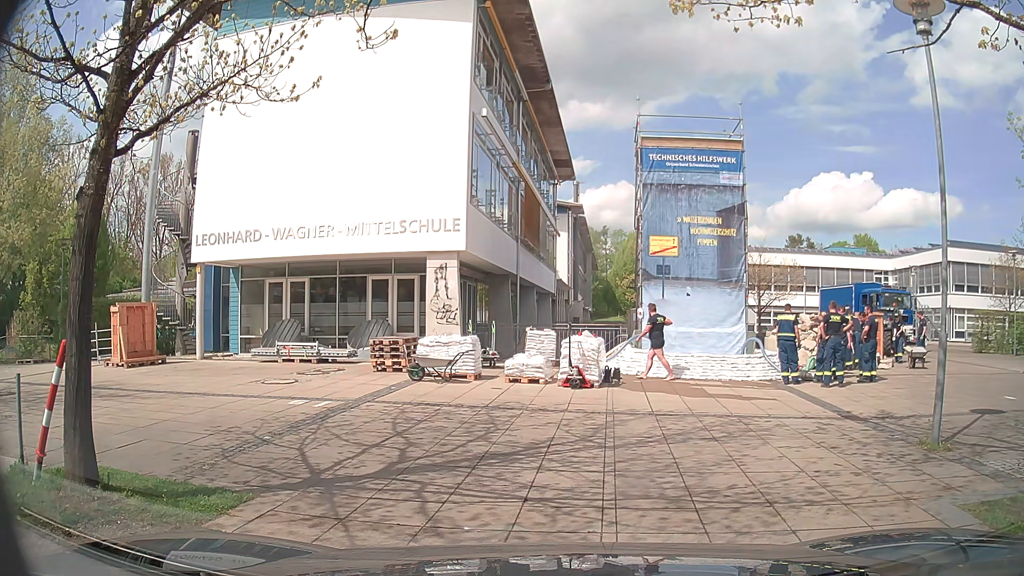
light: Day
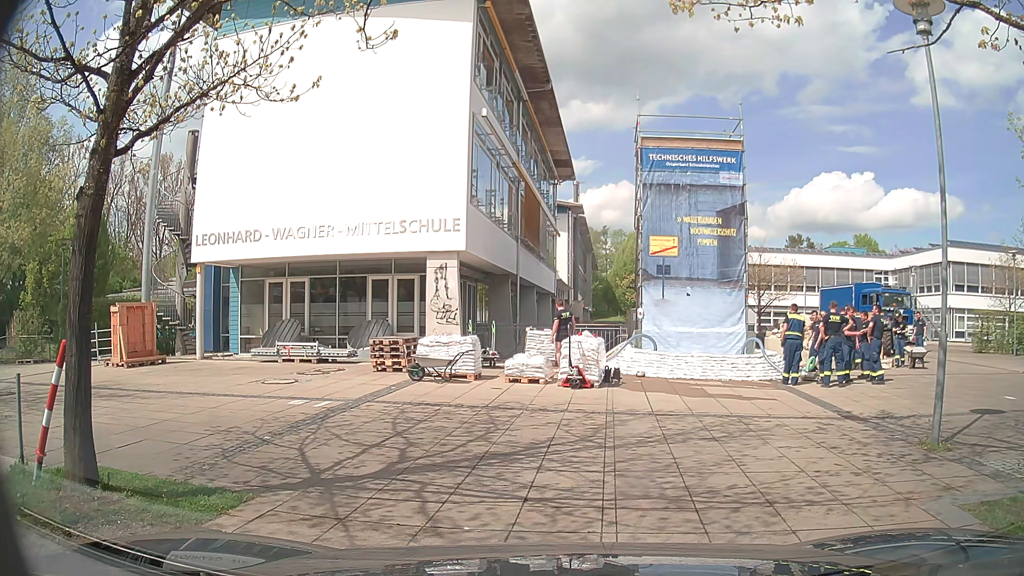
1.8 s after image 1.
(0.0, 0.0) m; 0°
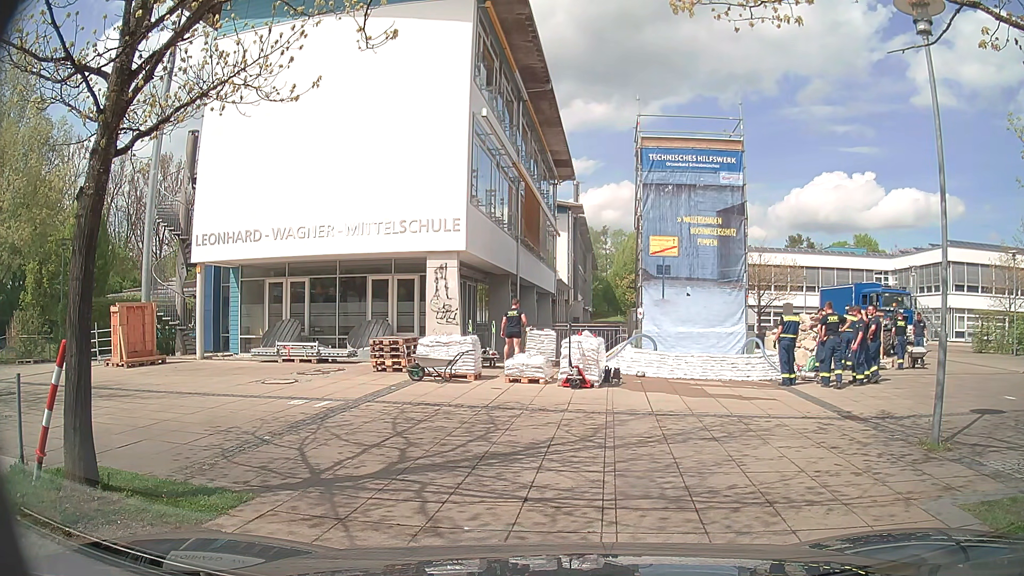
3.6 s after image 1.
(0.0, 0.0) m; 0°
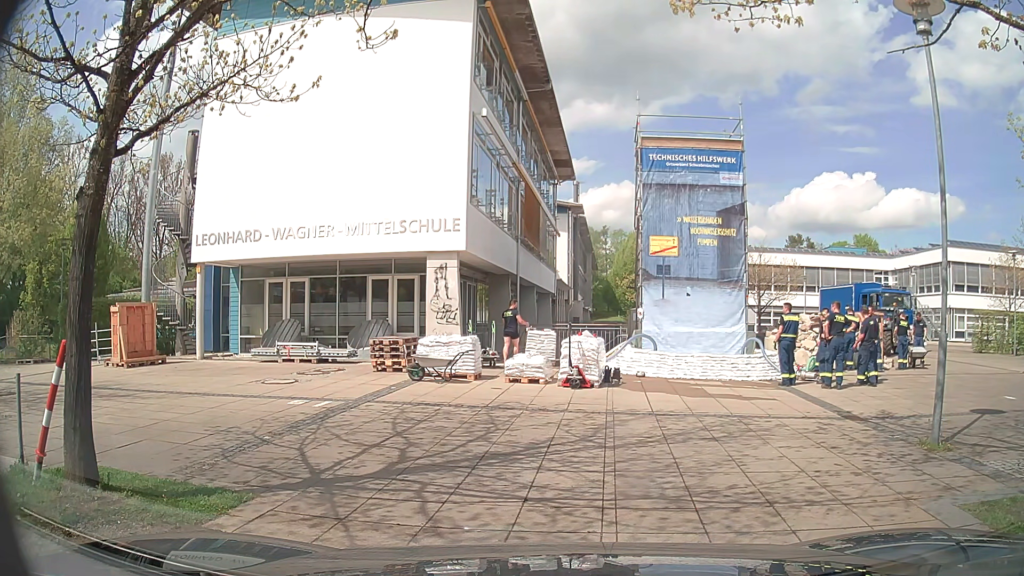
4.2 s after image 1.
(0.0, 0.0) m; 0°
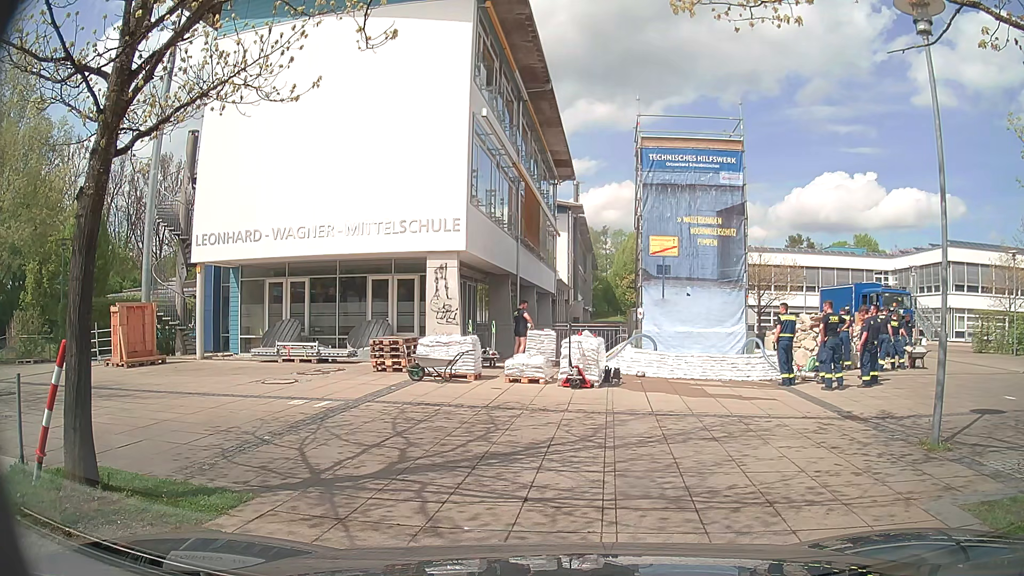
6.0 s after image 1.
(0.0, 0.0) m; 0°
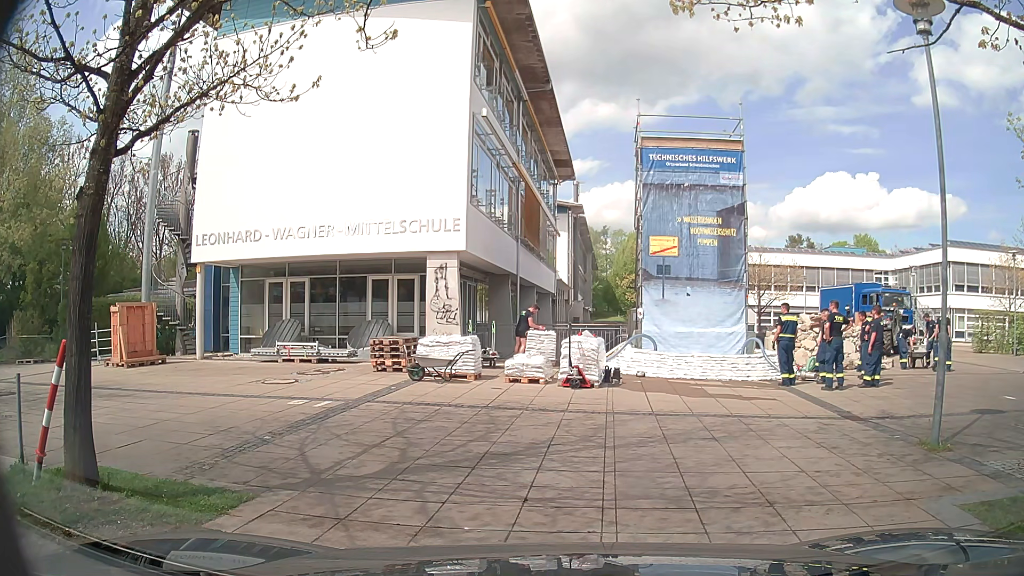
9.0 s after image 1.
(0.0, 0.0) m; 0°
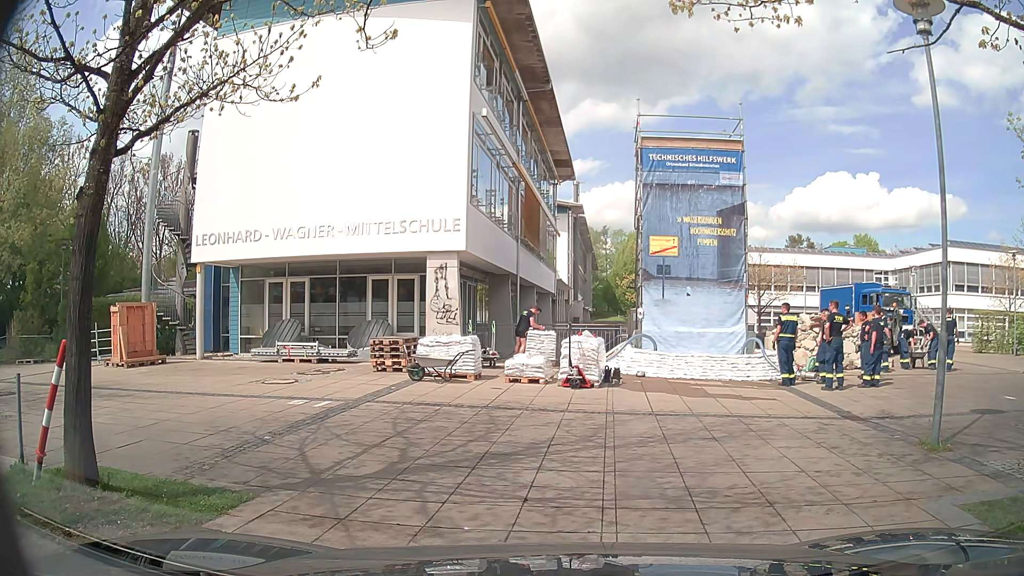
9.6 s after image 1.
(0.0, 0.0) m; 0°
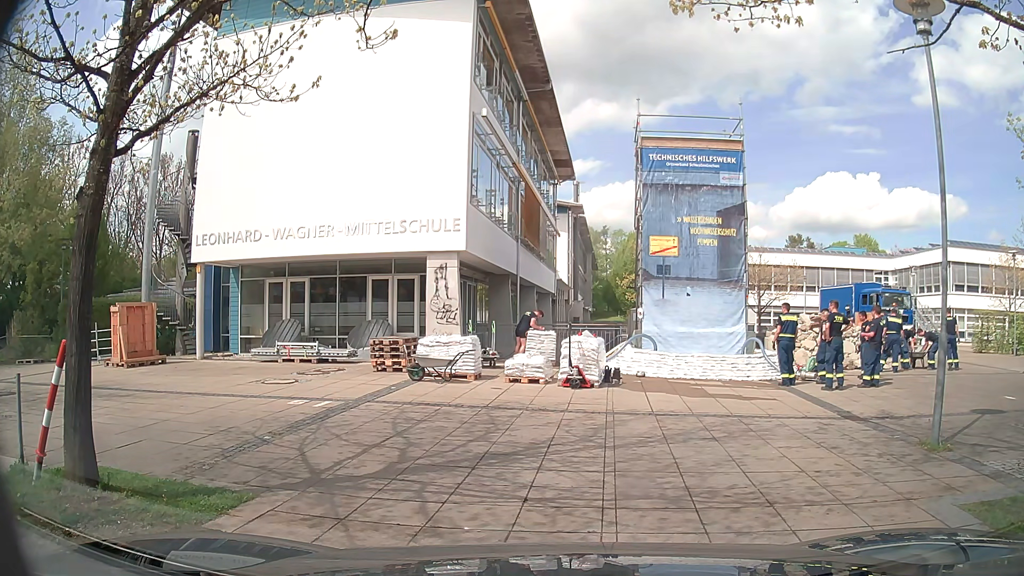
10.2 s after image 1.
(0.0, 0.0) m; 0°
